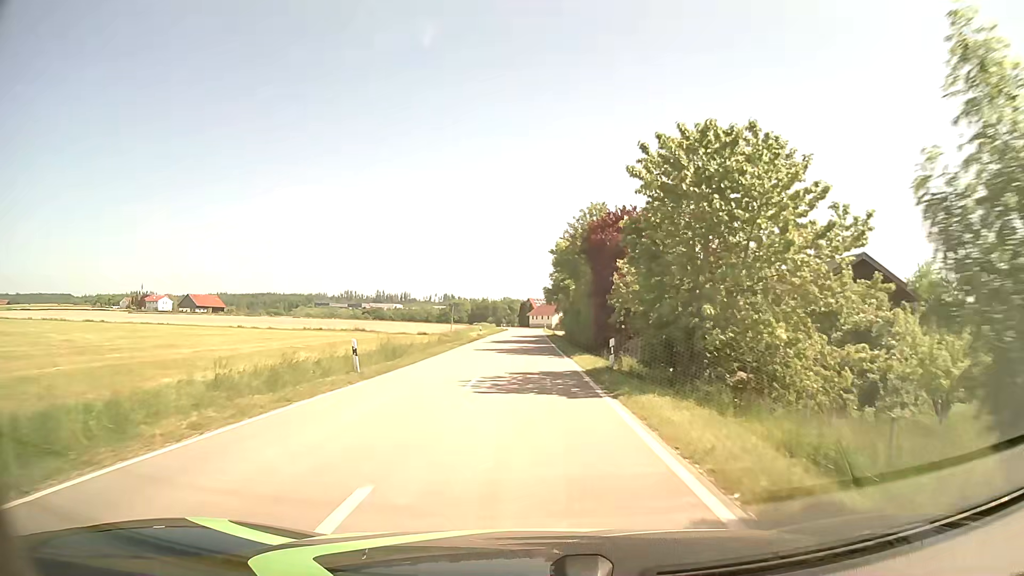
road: tertiary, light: Day
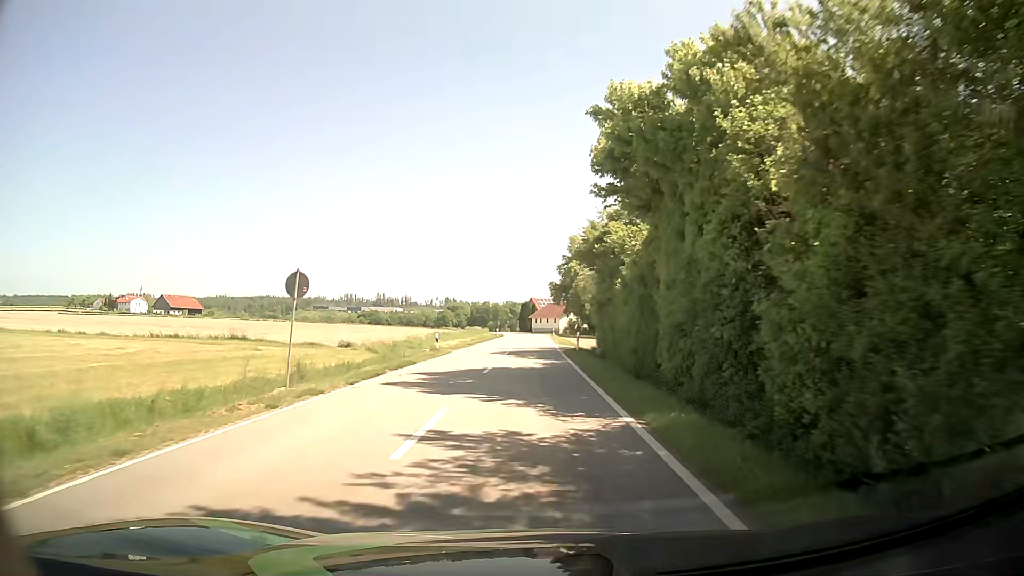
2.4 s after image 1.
(-0.1, +31.0) m; -1°
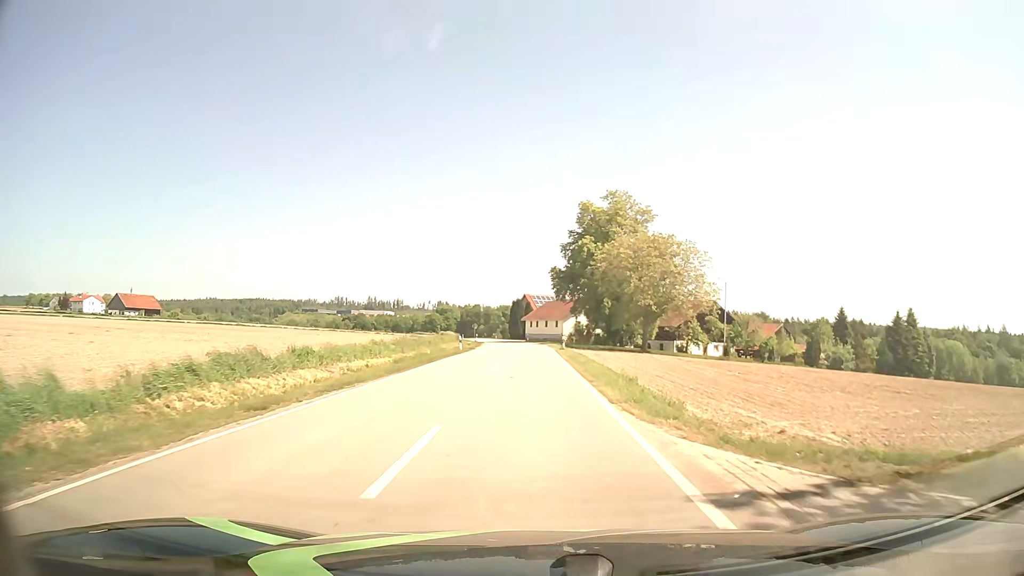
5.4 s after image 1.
(+0.4, +37.5) m; +1°
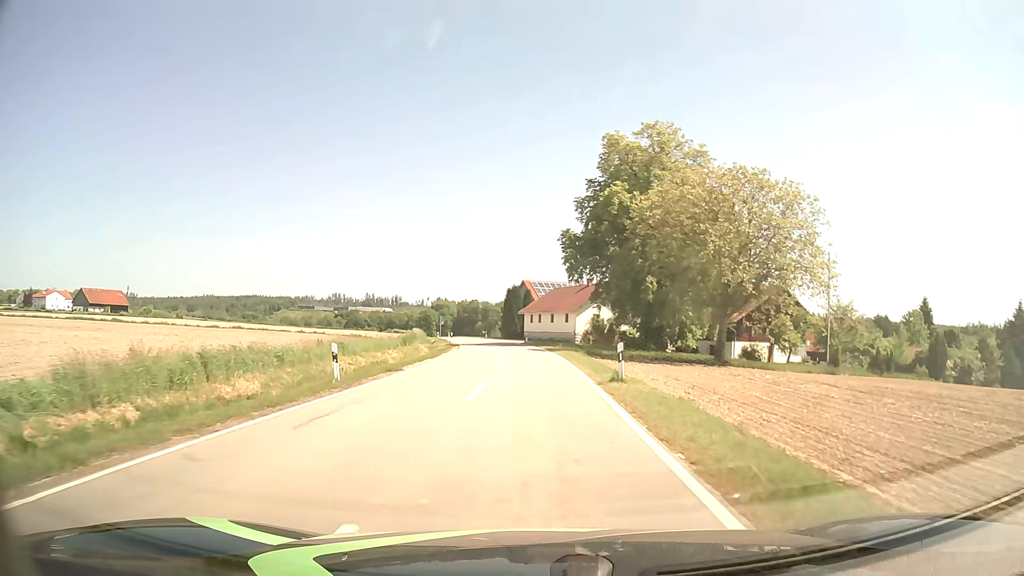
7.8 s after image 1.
(0.0, +29.1) m; 0°
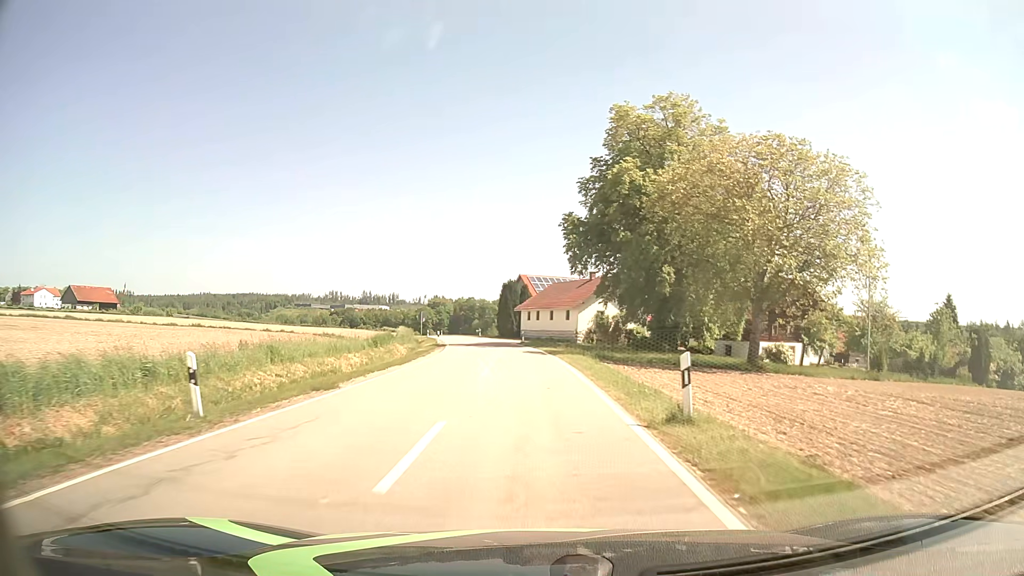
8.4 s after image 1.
(0.0, +7.2) m; 0°
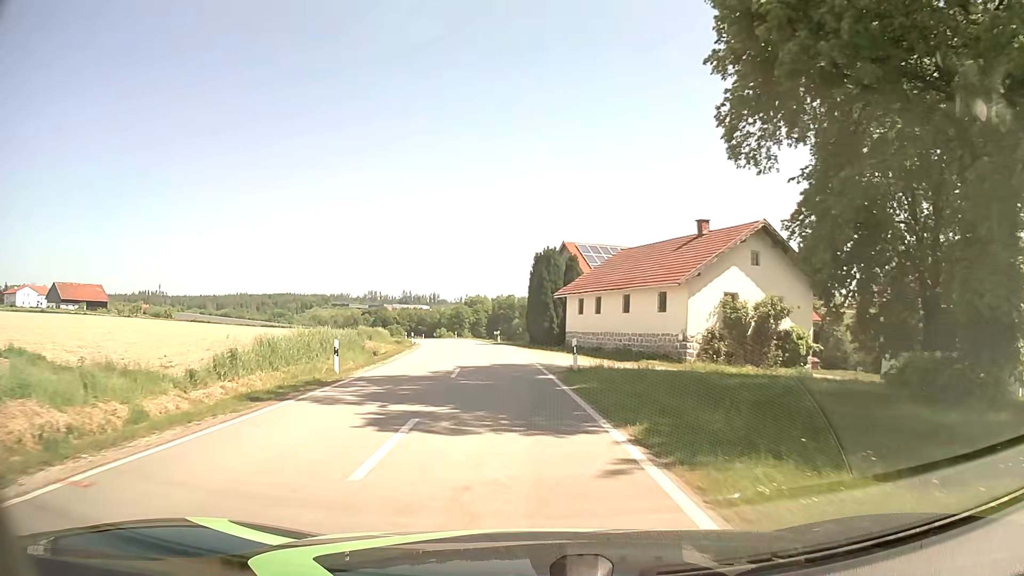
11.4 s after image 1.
(-0.5, +35.8) m; -3°
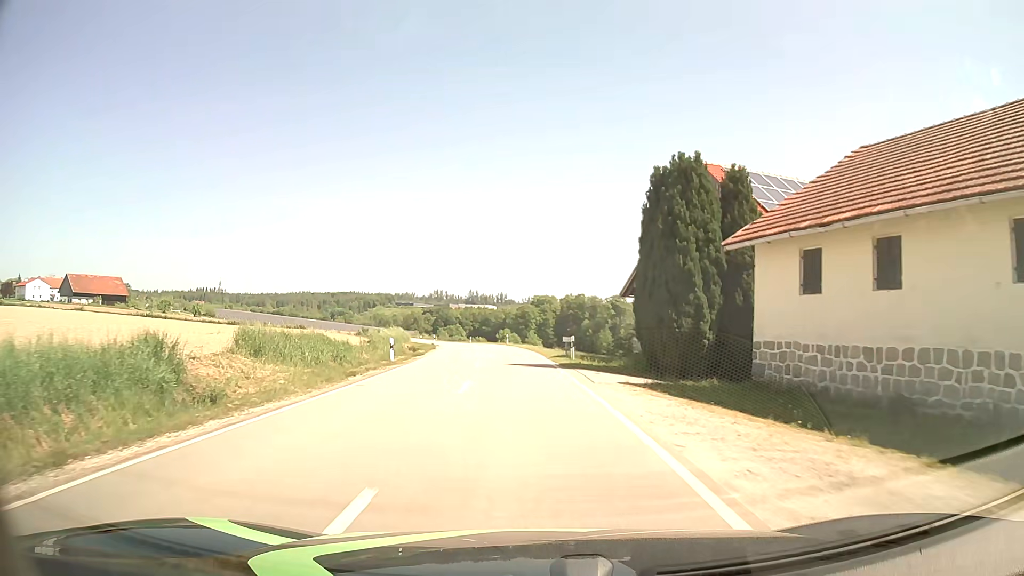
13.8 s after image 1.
(-1.6, +28.9) m; -6°
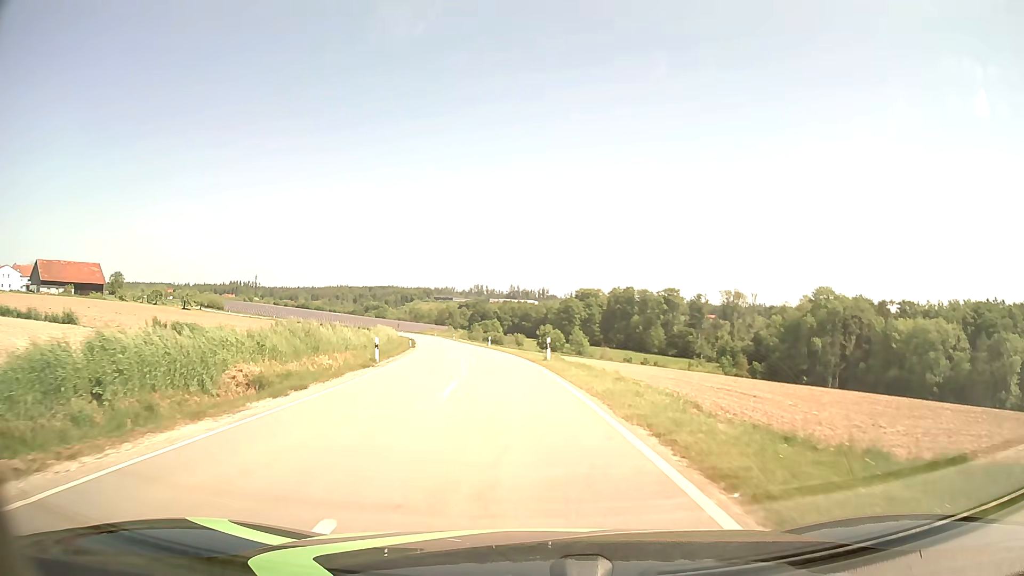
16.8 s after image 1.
(-1.3, +37.1) m; -4°
(0, +10) (-1, +20) (-2, +30) (-3, +40) (-4, +50) (-5, +60) (-7, +70) (-9, +79) (-11, +89) (-12, +99) m
